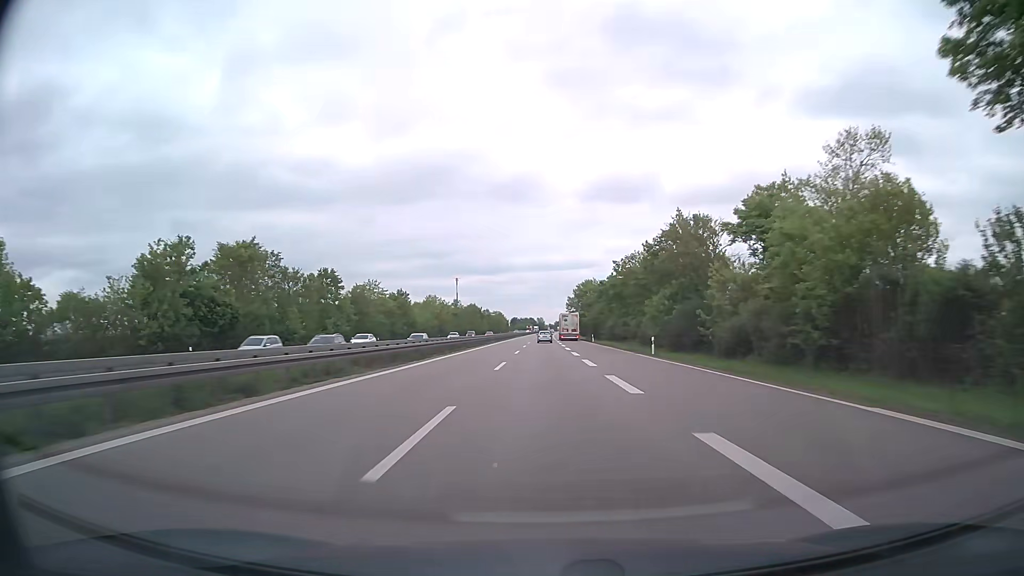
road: trunk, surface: asphalt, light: Day
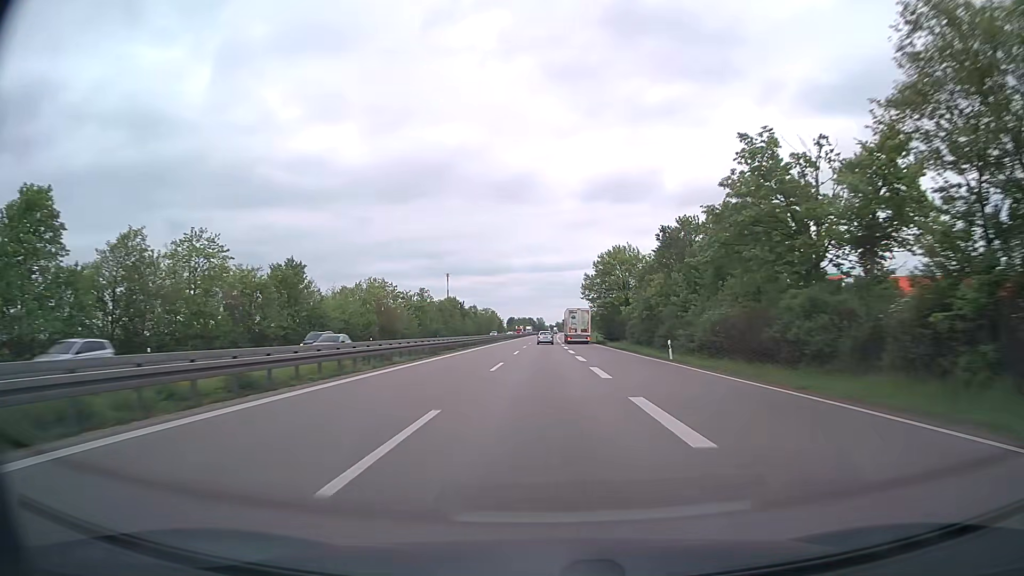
(0.0, +54.9) m; 0°
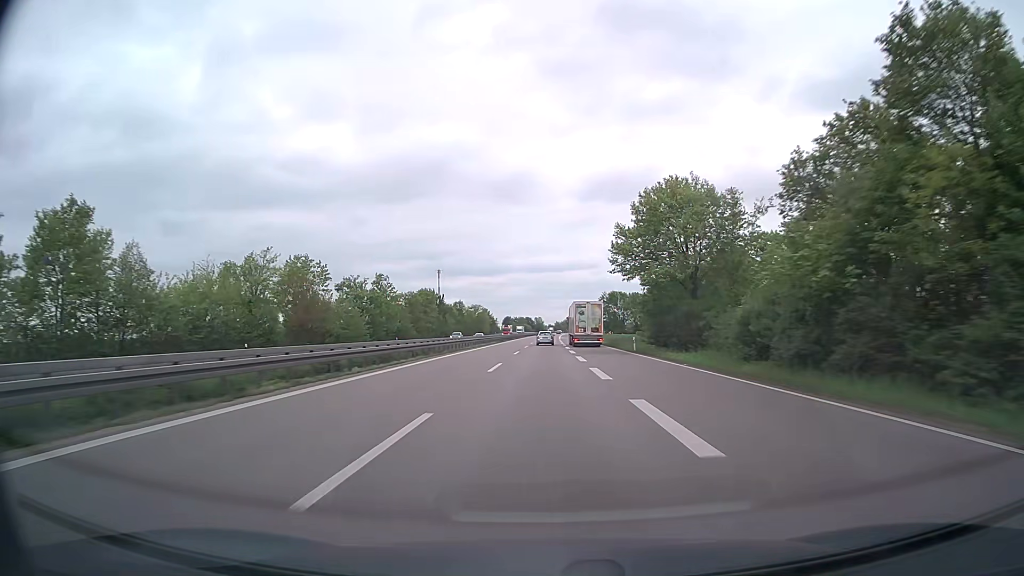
(0.0, +36.6) m; 0°
